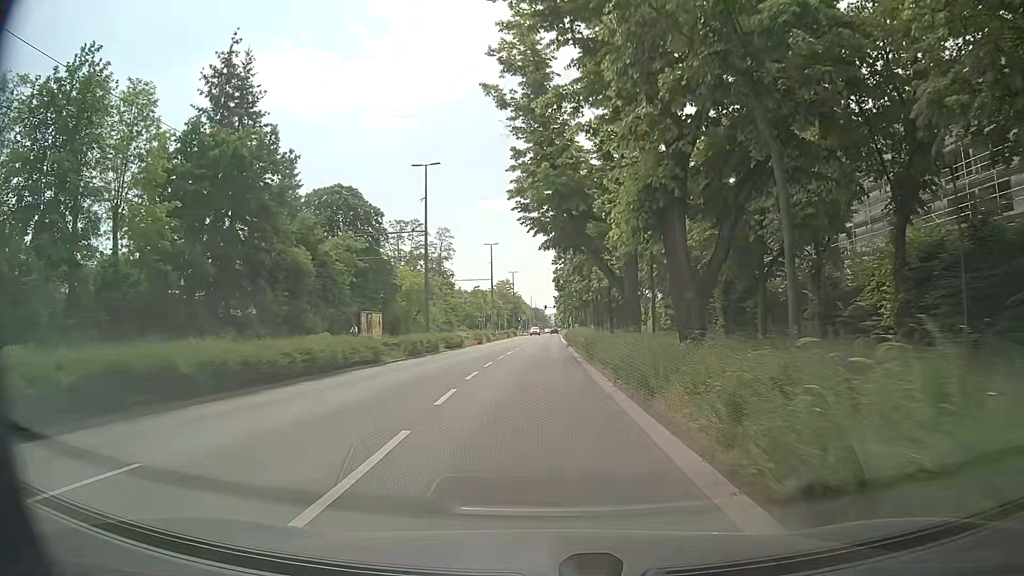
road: tertiary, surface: asphalt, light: Day
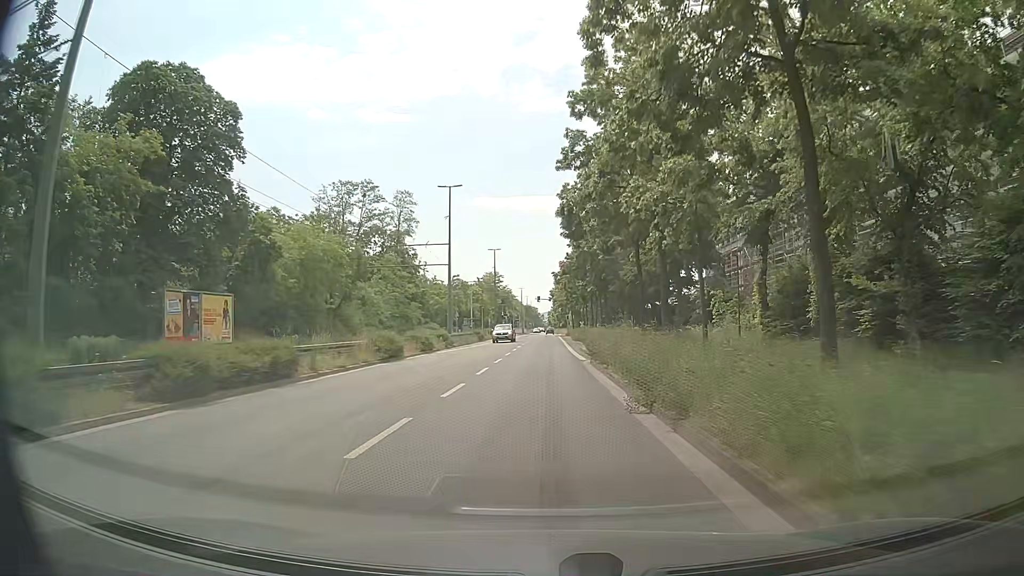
(0.0, +35.1) m; +1°
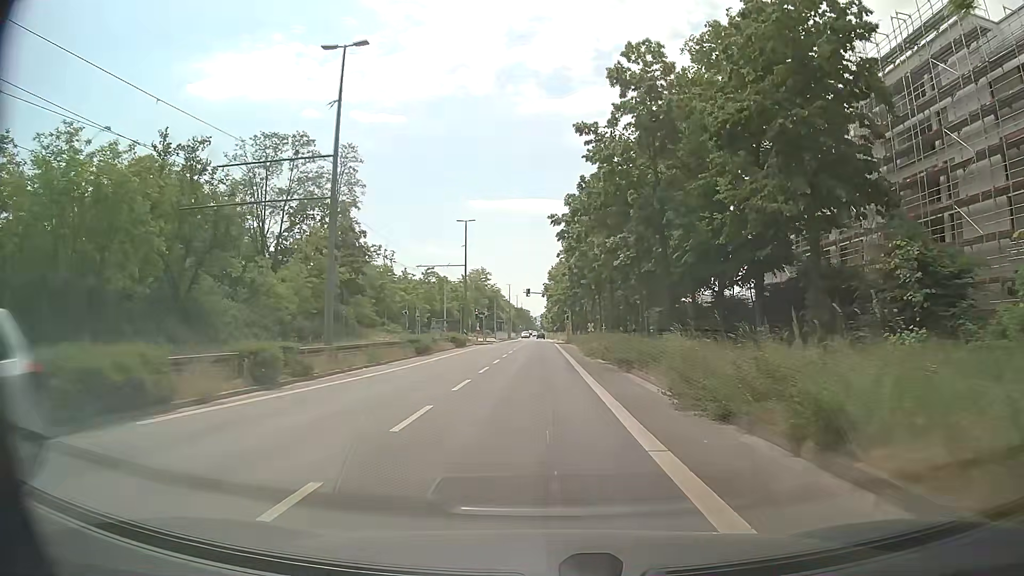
(-0.1, +28.1) m; 0°
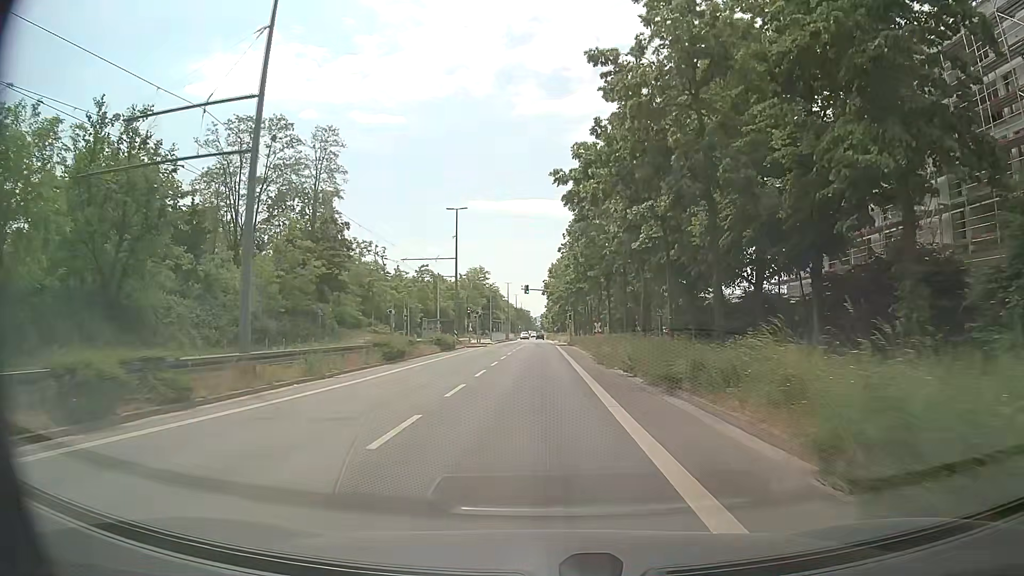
(0.0, +7.2) m; 0°
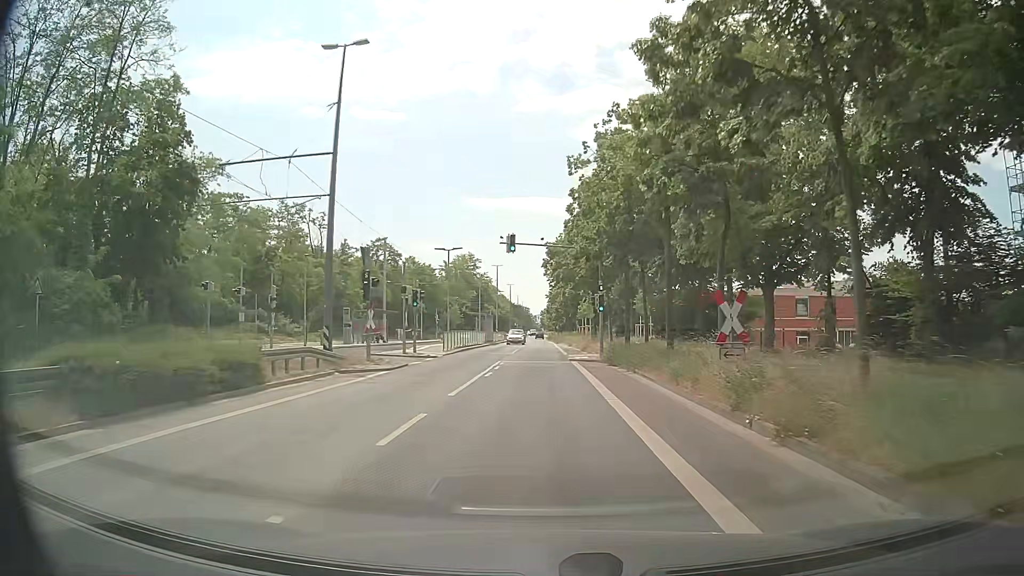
(-0.1, +36.0) m; 0°
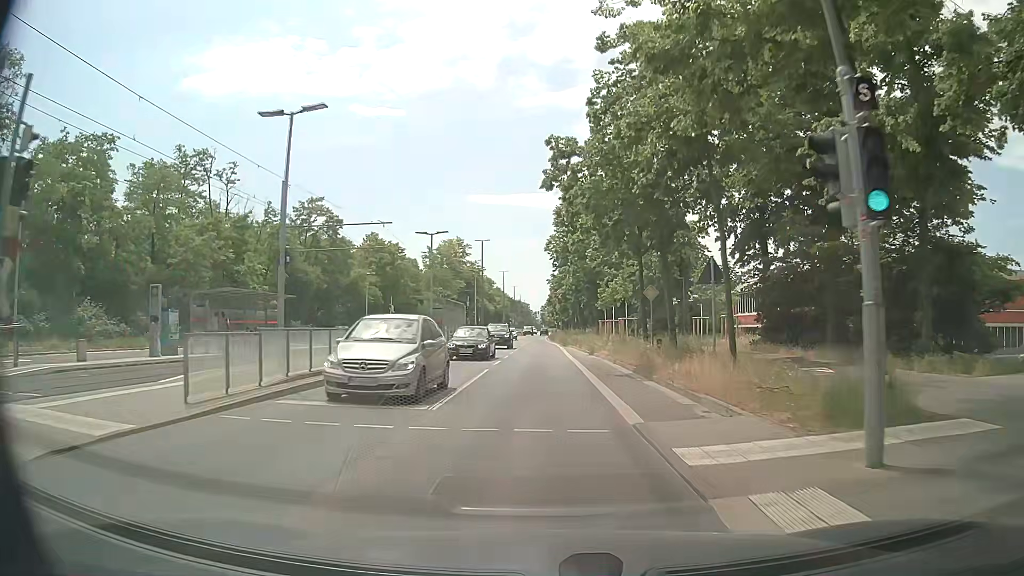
(0.0, +28.1) m; 0°
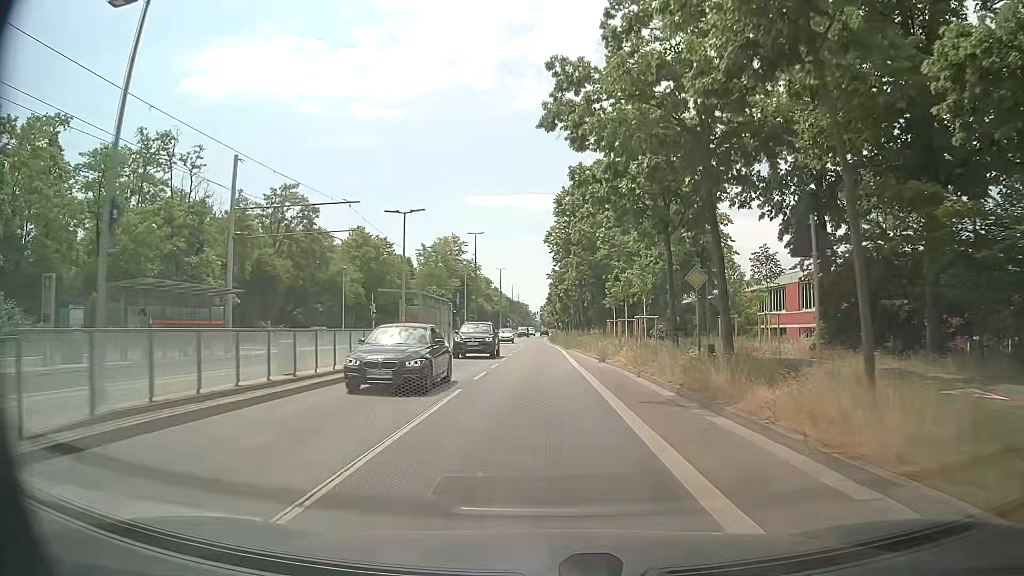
(0.0, +7.1) m; 0°
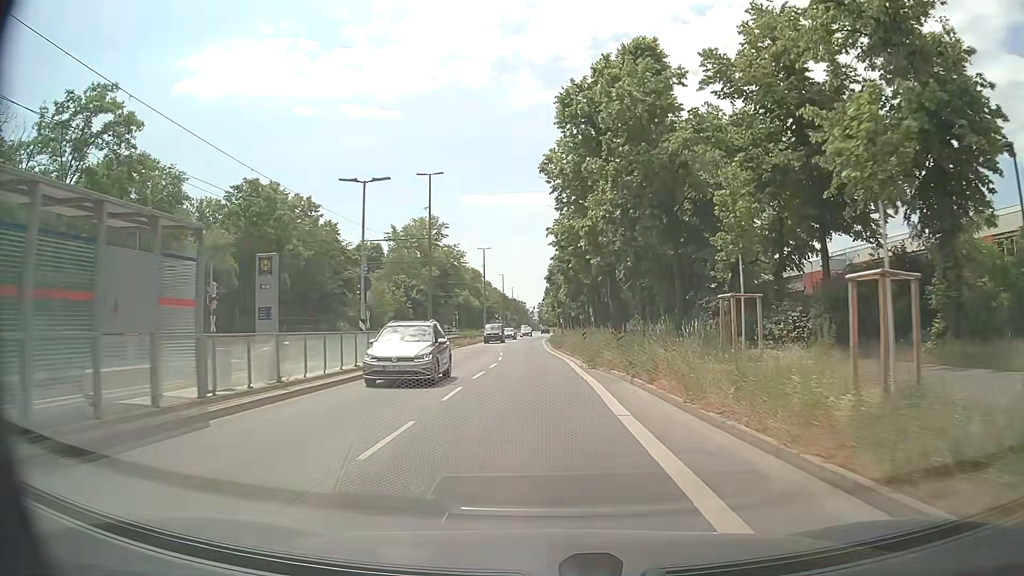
(+0.2, +29.3) m; +1°
(0, +10) (0, +20) (0, +30) (-1, +40) (-1, +50) (-1, +60) (-1, +70) (-1, +80) (-1, +90) (-1, +100) m
